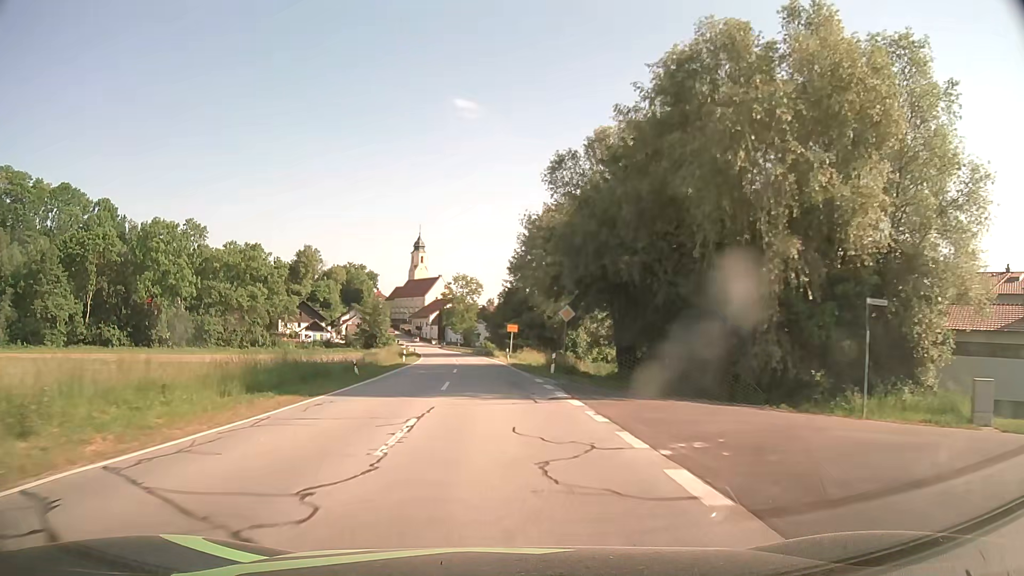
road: secondary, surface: asphalt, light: Day
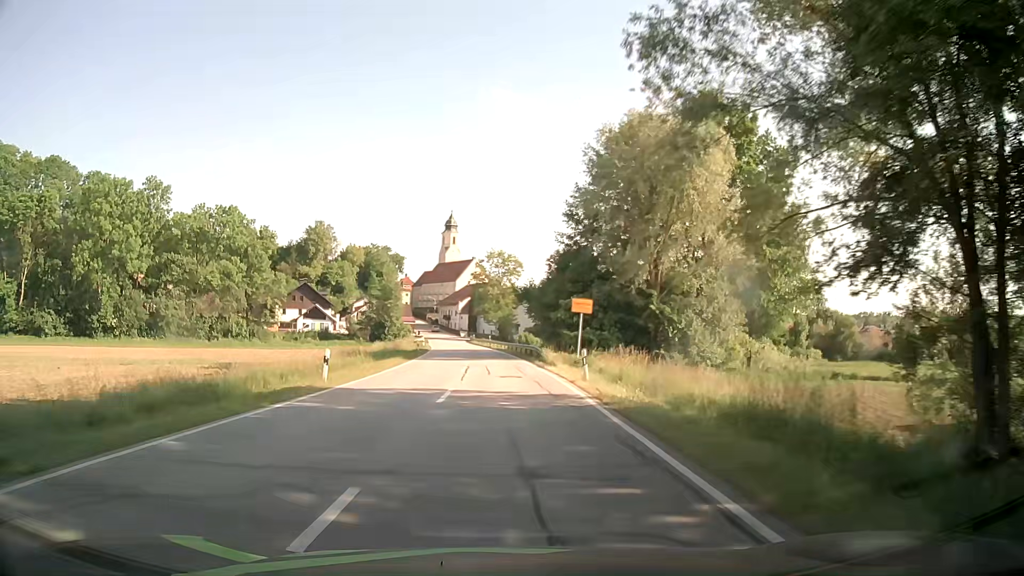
(-0.9, +30.0) m; -3°
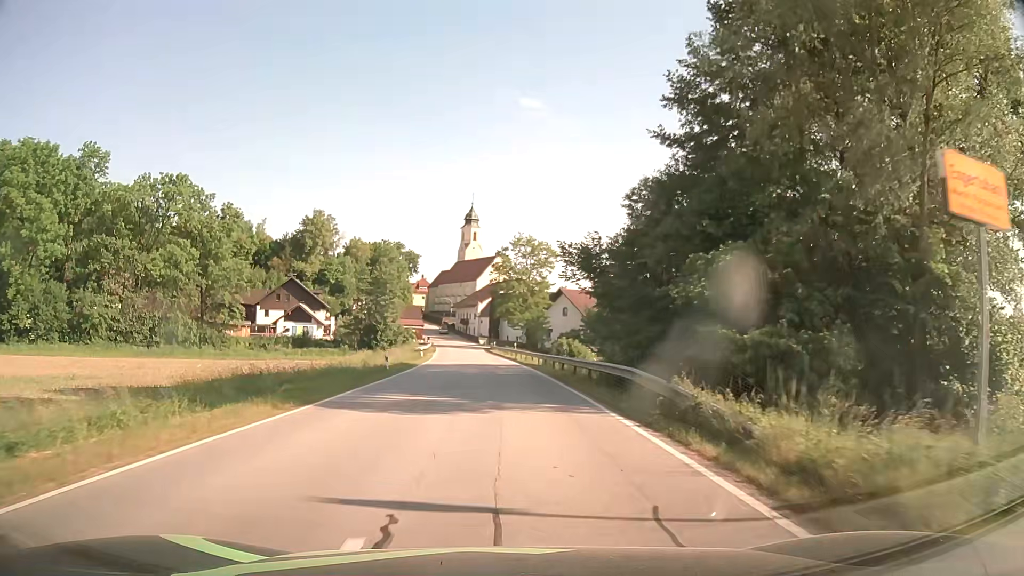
(-0.5, +24.9) m; -2°
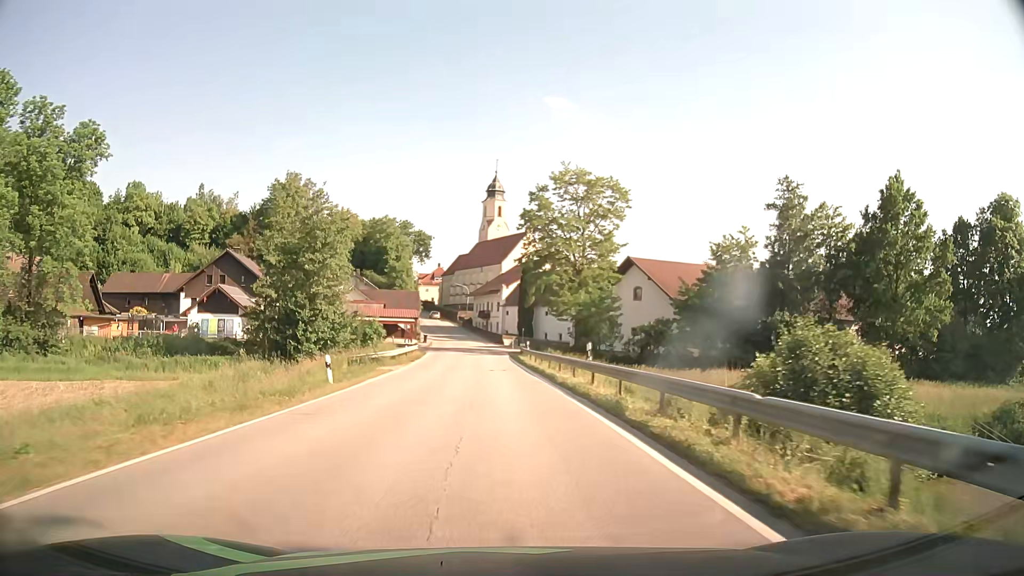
(-0.7, +39.4) m; -2°
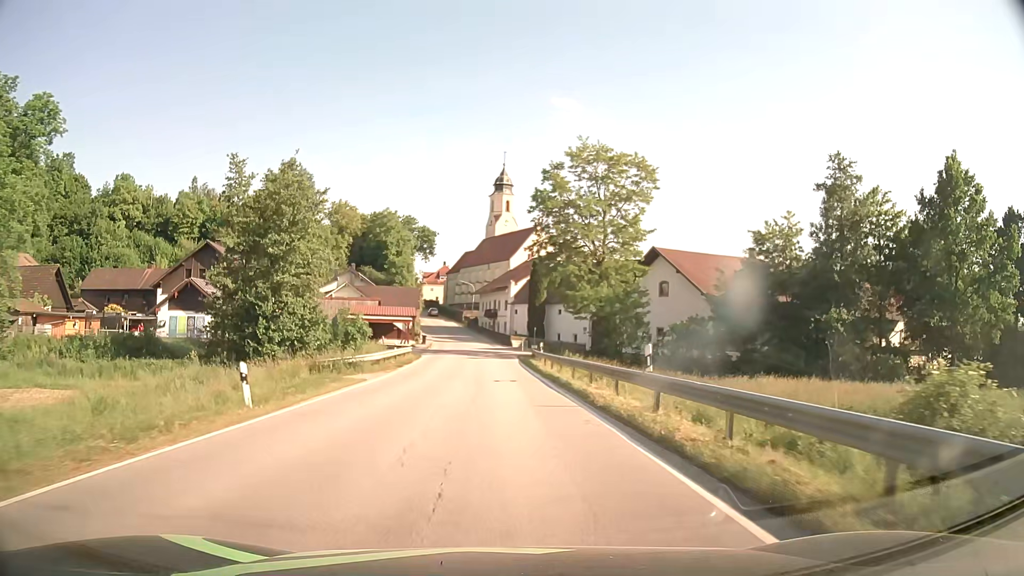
(-0.1, +8.0) m; -1°
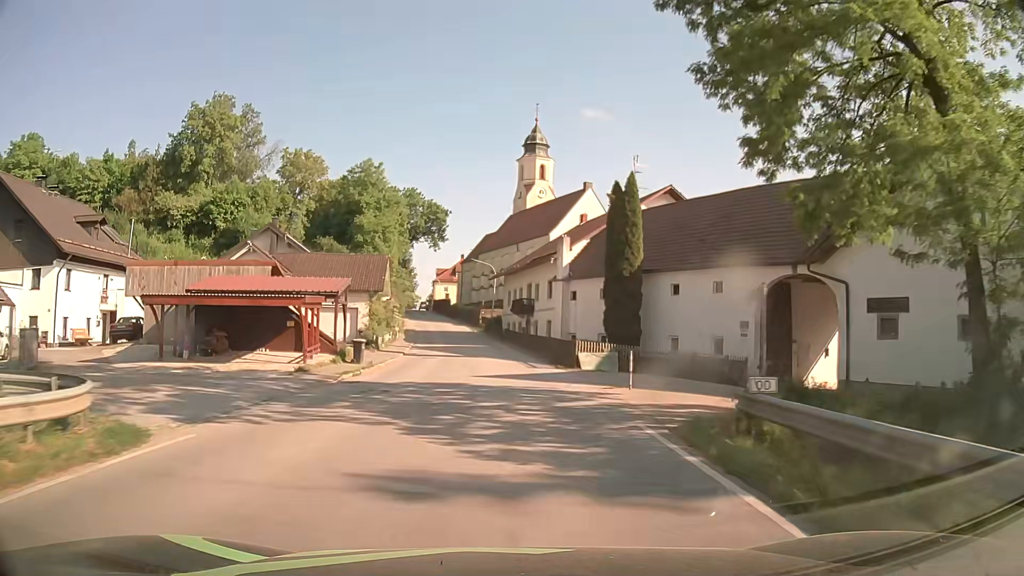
(-0.9, +39.8) m; -2°
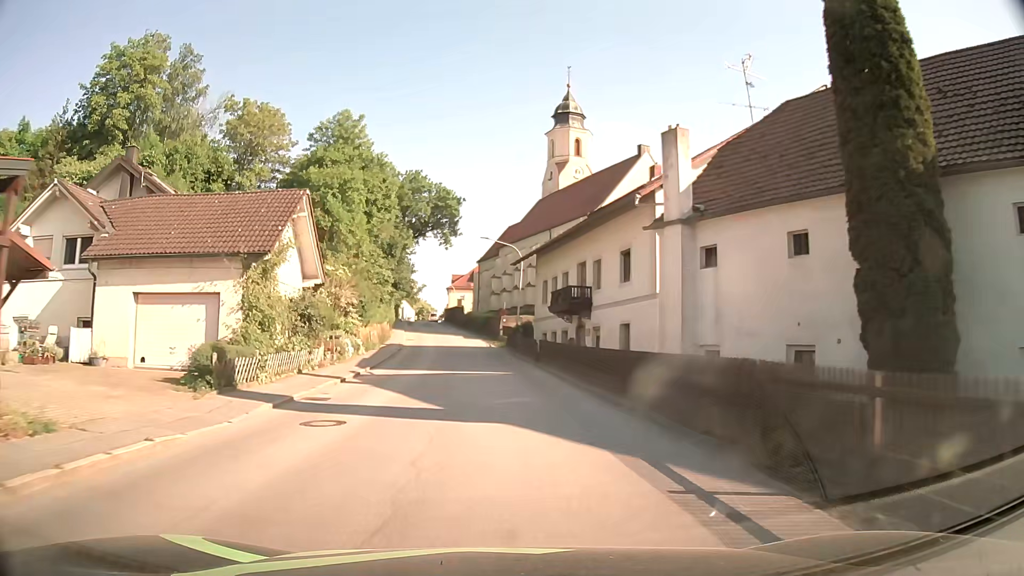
(-0.4, +23.4) m; -2°
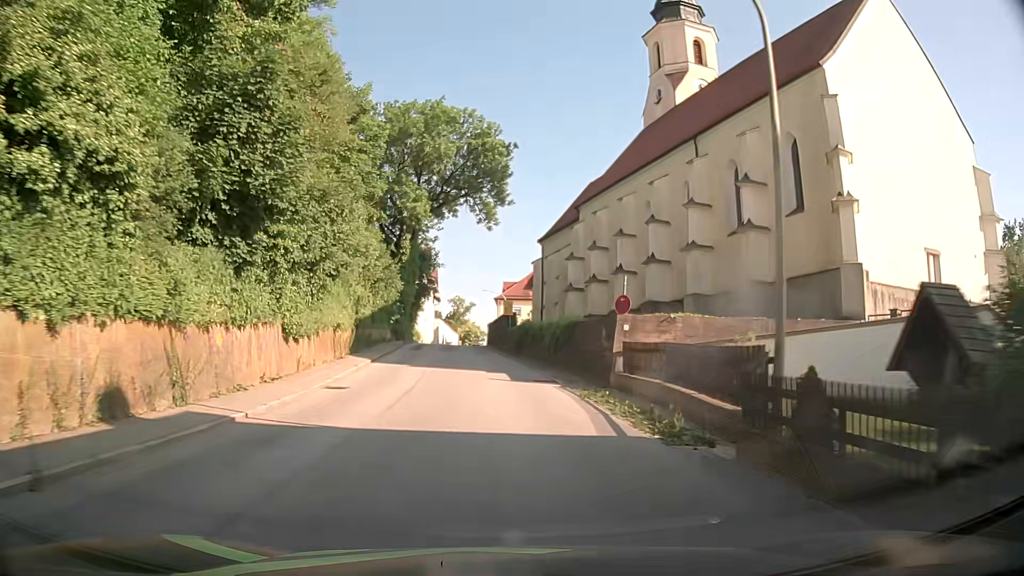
(-1.5, +38.4) m; -5°
(0, +10) (0, +20) (-1, +30) (-2, +40) (-3, +50) (-4, +60) (-5, +70) (-5, +80) (-6, +90) (-6, +100) m
